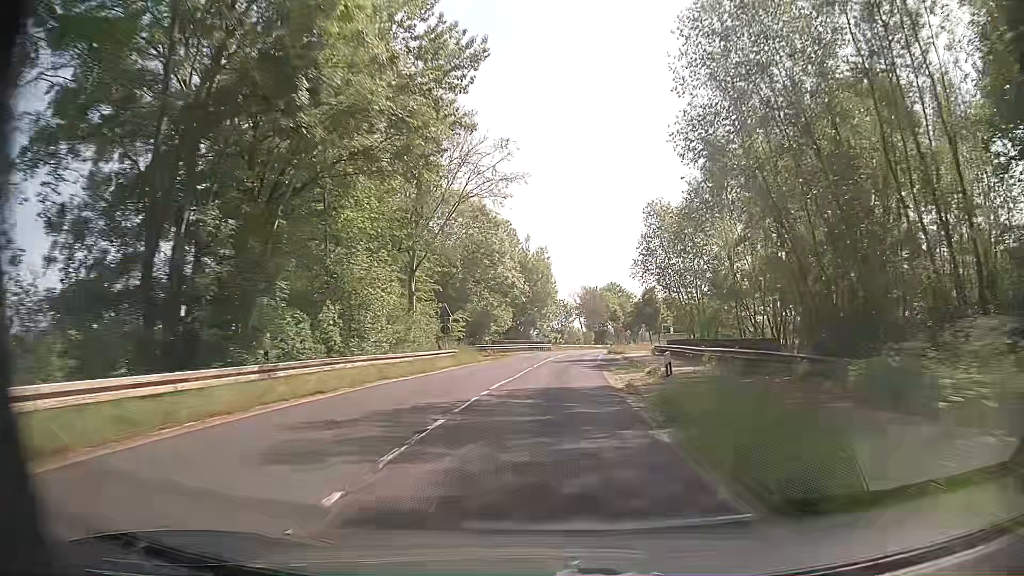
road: secondary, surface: asphalt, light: Day
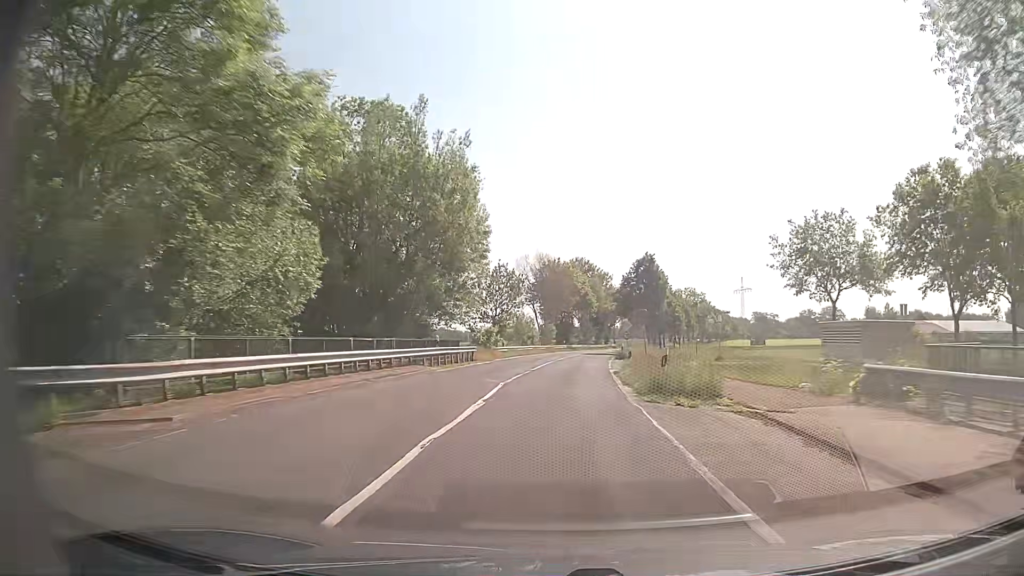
(+1.6, +44.5) m; +4°
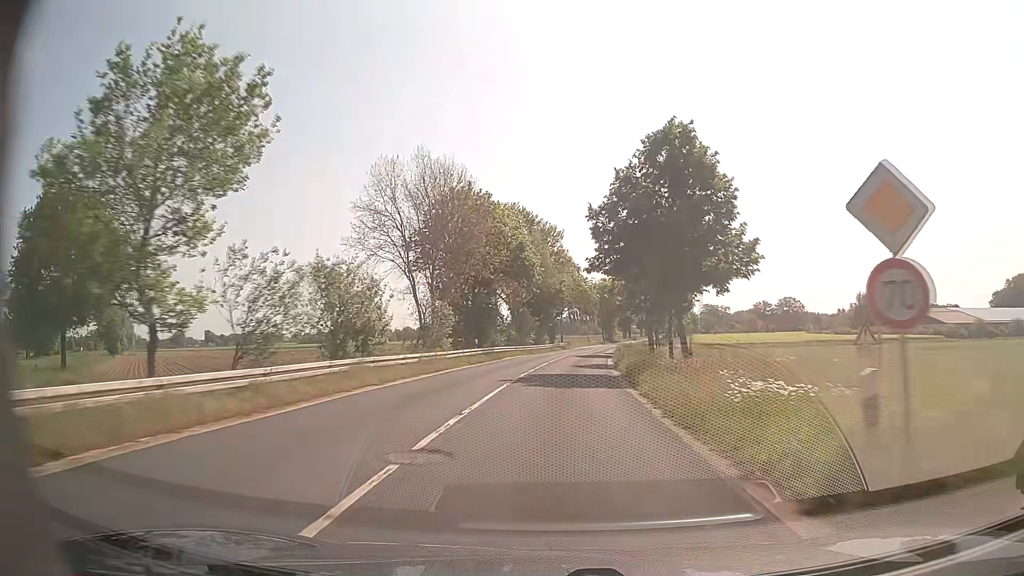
(+2.1, +44.6) m; +5°
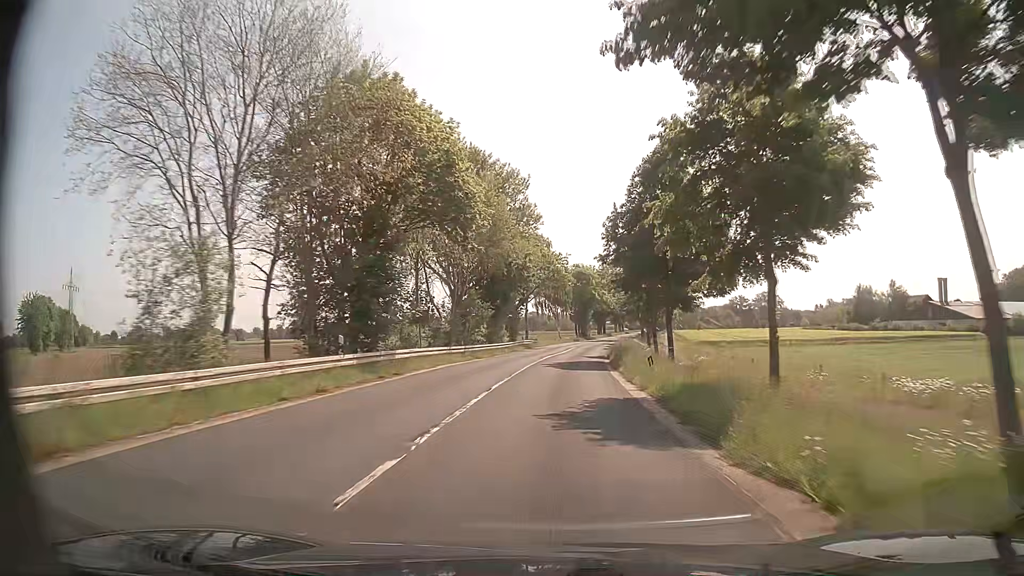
(+0.6, +22.4) m; +3°
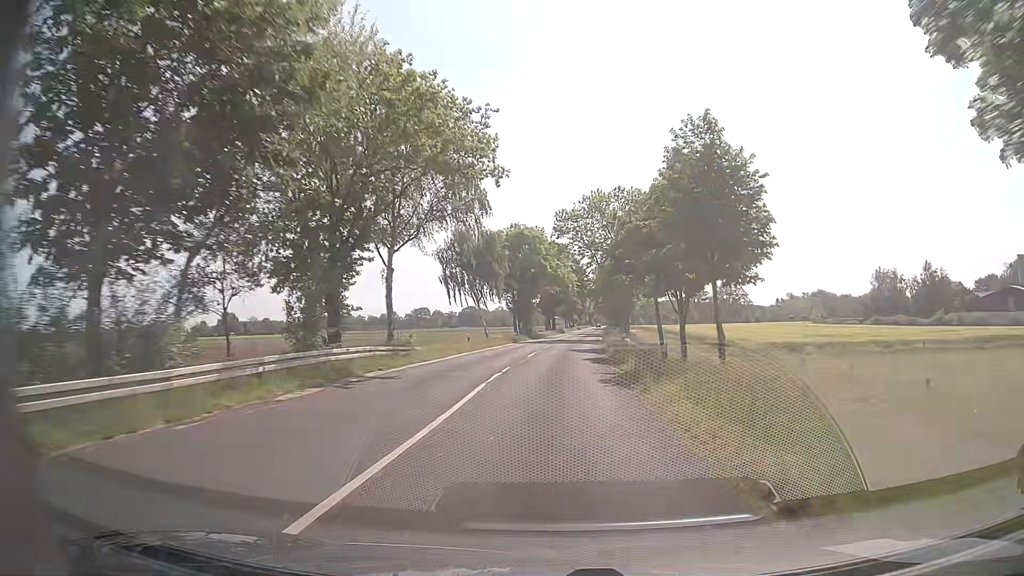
(+1.9, +44.6) m; +5°
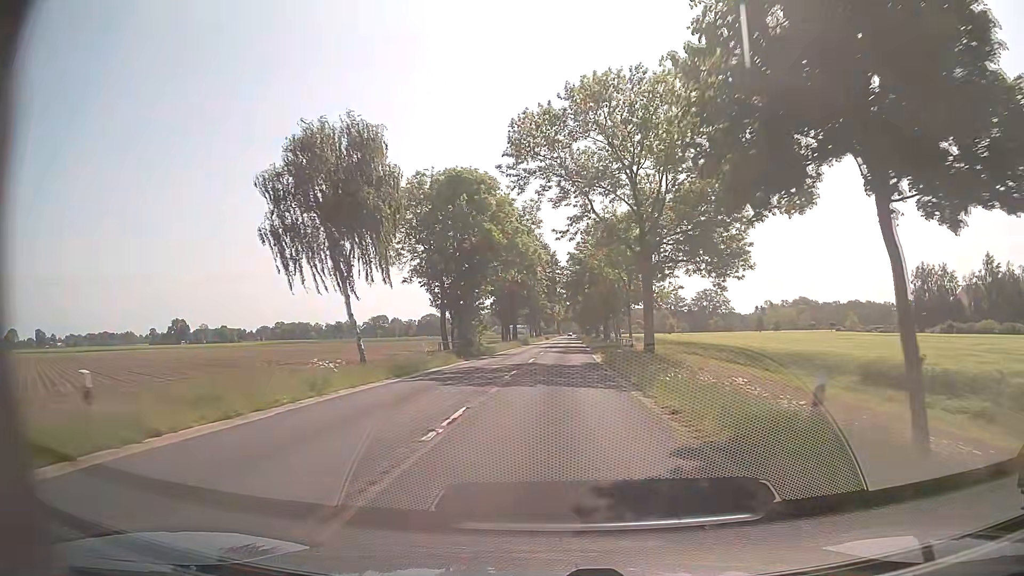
(+1.0, +33.4) m; +3°
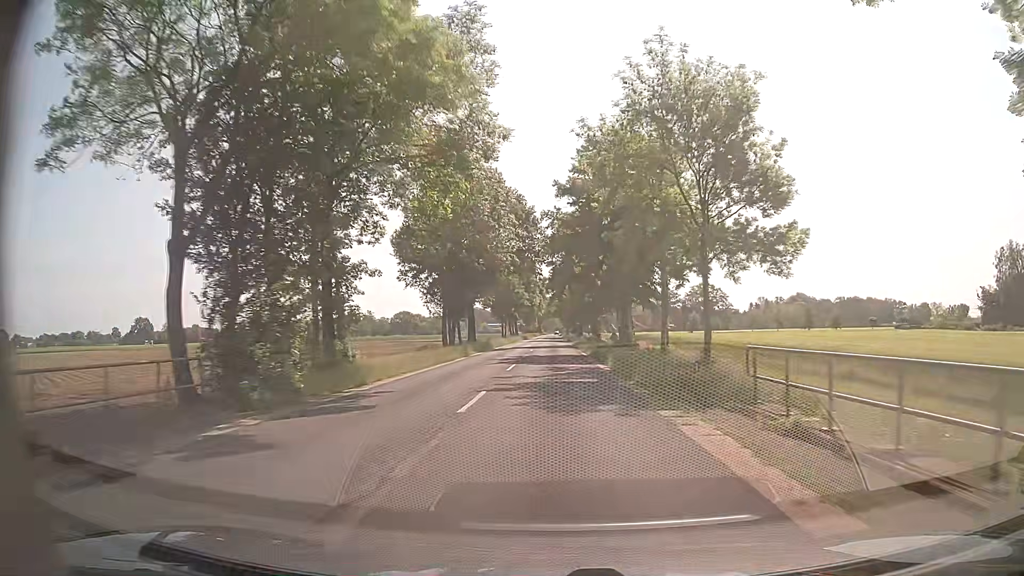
(+0.7, +33.2) m; +1°
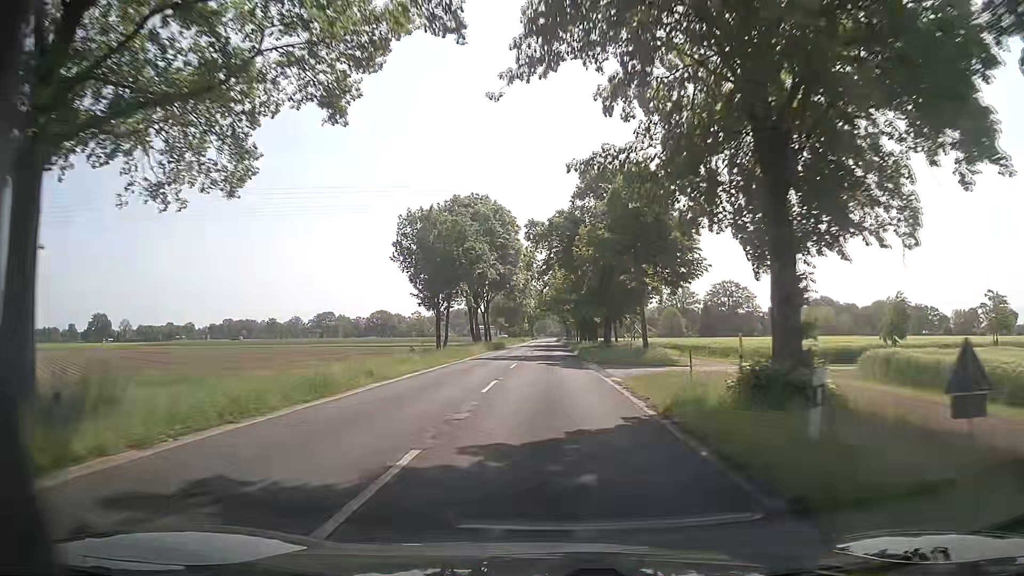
(+0.6, +55.4) m; +1°
(0, +10) (0, +20) (0, +30) (0, +40) (0, +50) (0, +60) (0, +70) (0, +80) (0, +90) (0, +100) m
